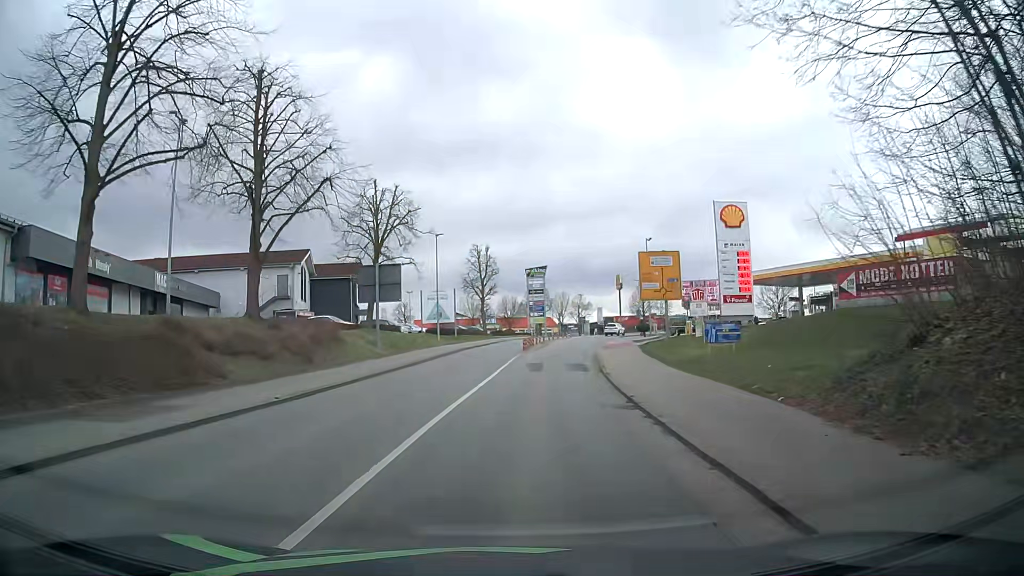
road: secondary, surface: asphalt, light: Day
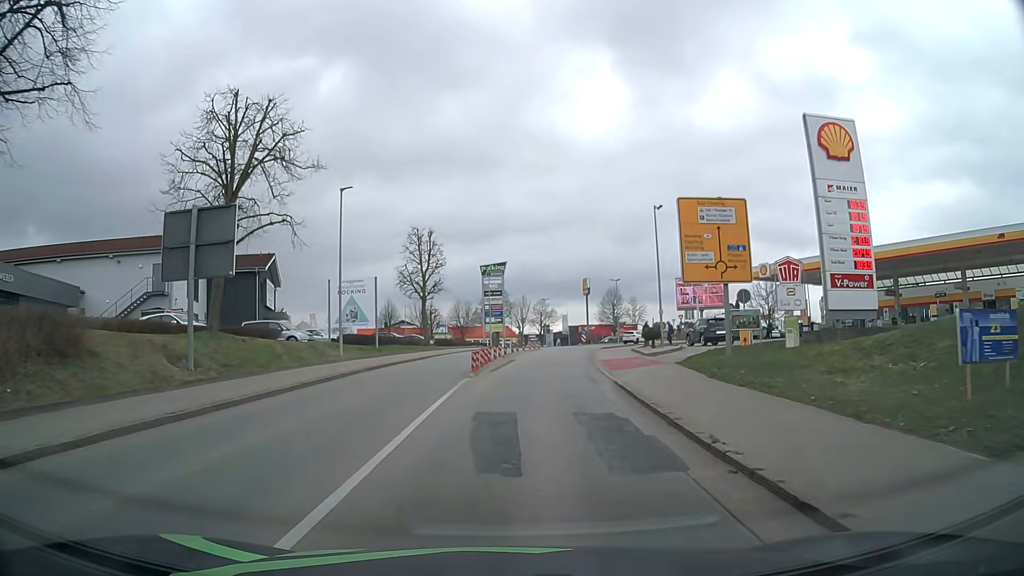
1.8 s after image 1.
(+0.8, +18.0) m; +5°
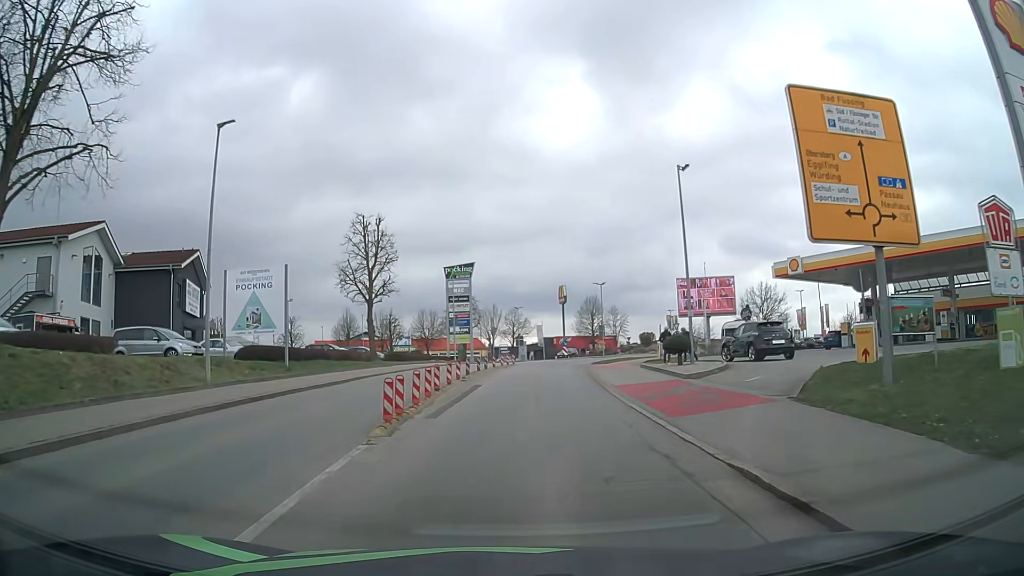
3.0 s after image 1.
(+0.2, +11.8) m; +3°
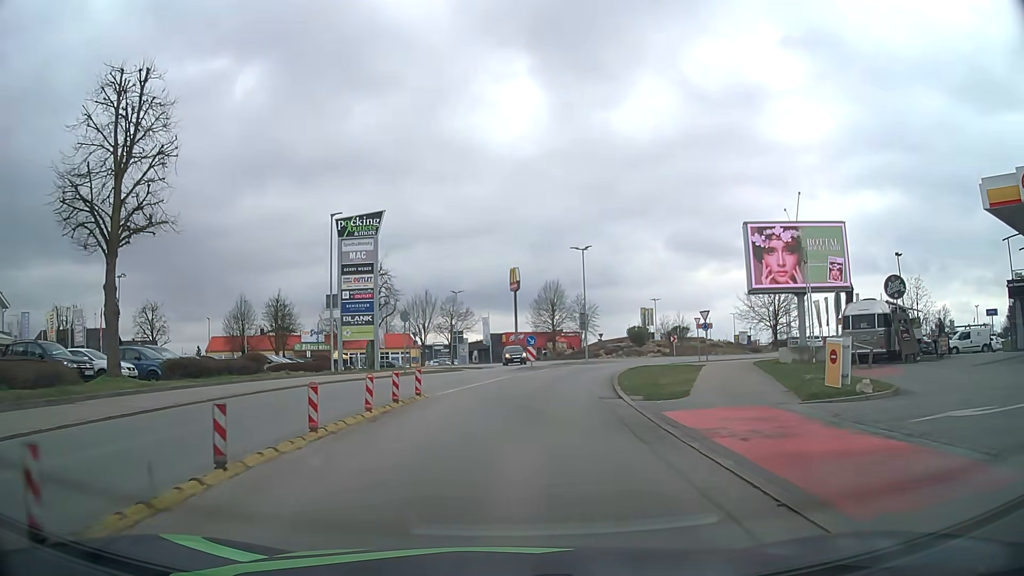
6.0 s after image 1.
(+1.0, +27.8) m; +4°
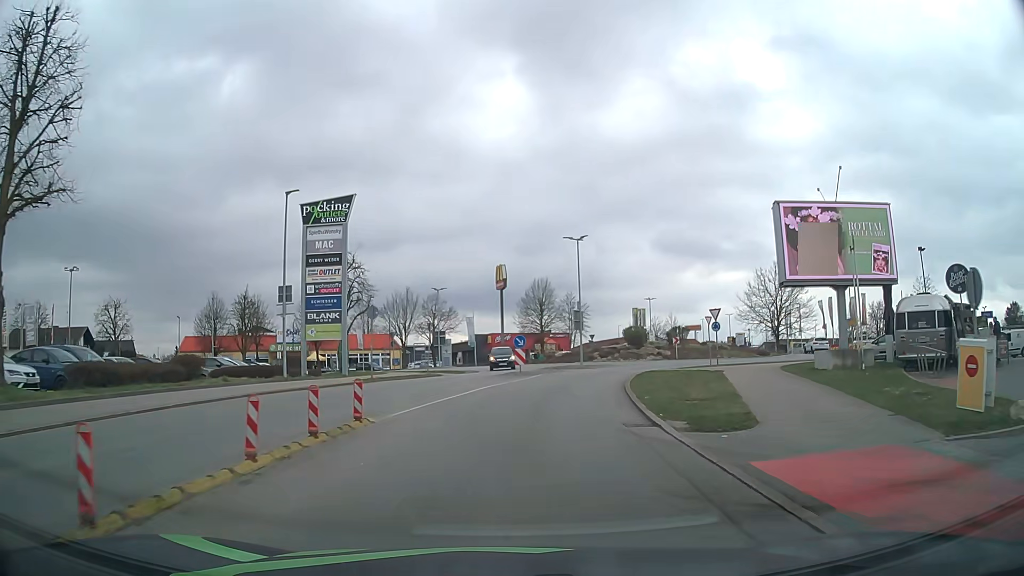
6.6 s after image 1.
(0.0, +5.4) m; +1°
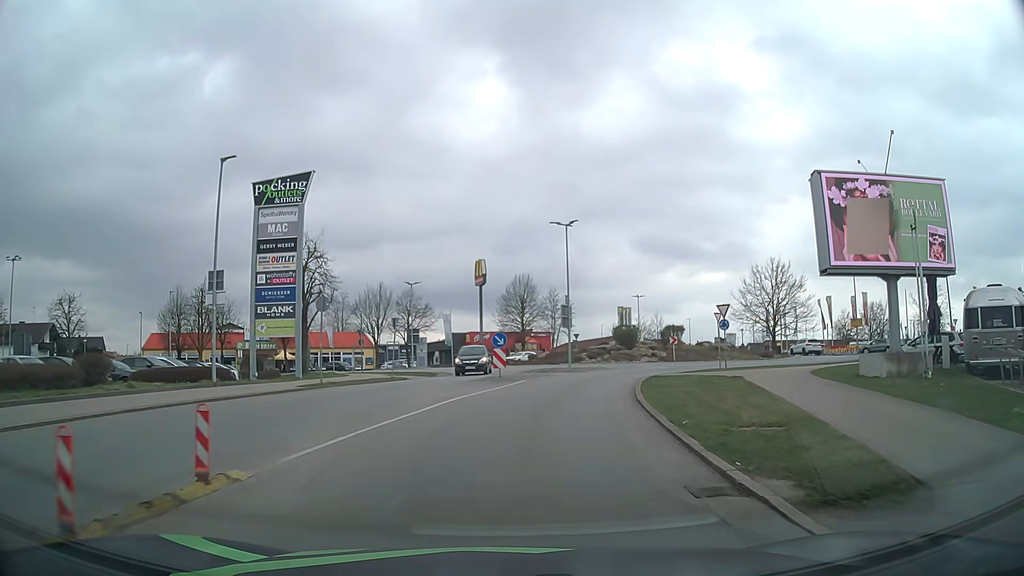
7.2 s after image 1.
(+0.1, +5.3) m; +1°
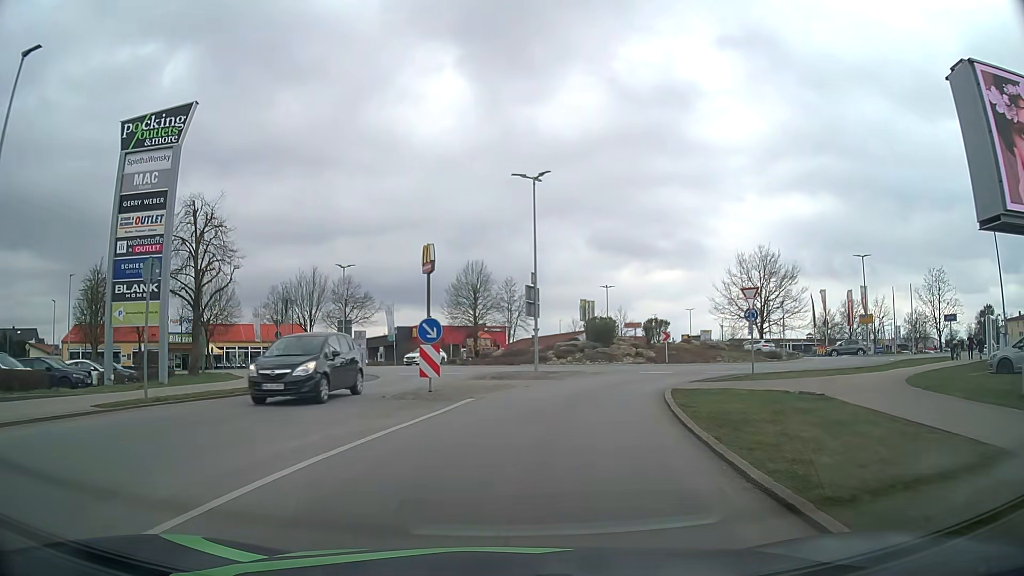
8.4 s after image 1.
(+0.4, +10.3) m; +4°
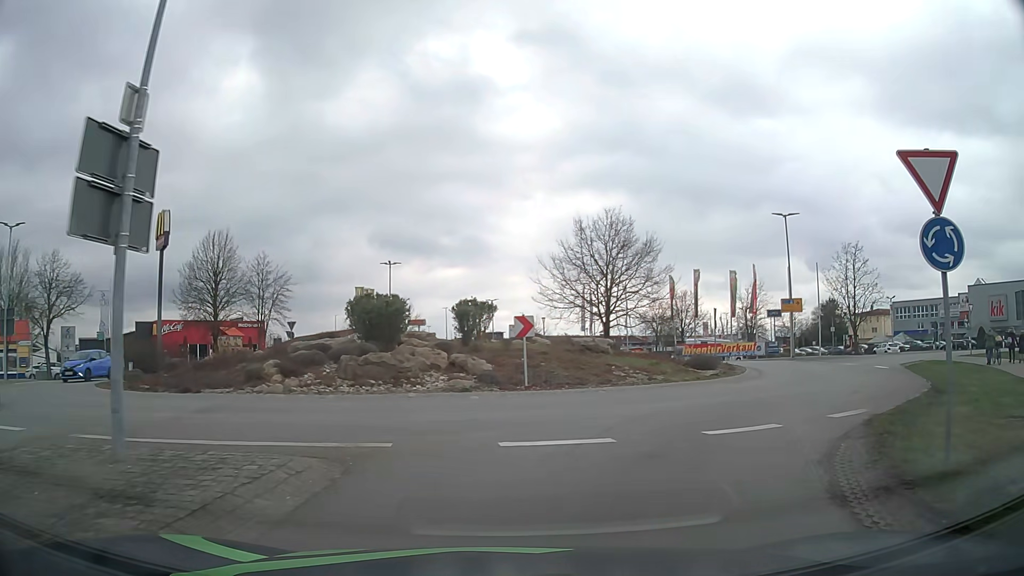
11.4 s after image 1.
(+2.6, +20.4) m; +18°
(+2, +10) (+8, +18) (+12, +27) (+10, +37) (+4, +45) (-2, +53) (-4, +62) (-3, +72) (-1, +82) (+2, +92) m
